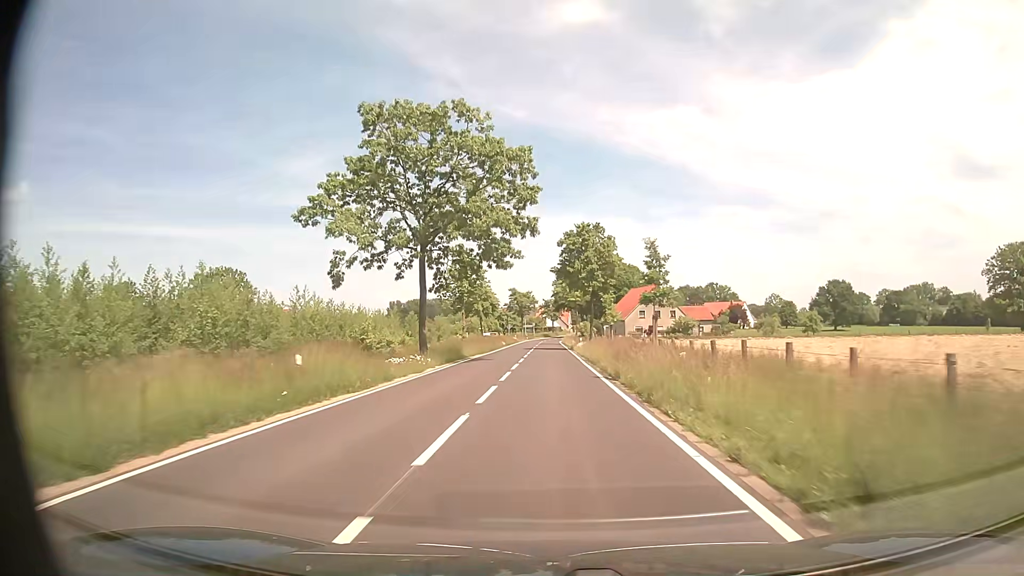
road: tertiary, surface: asphalt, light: Day
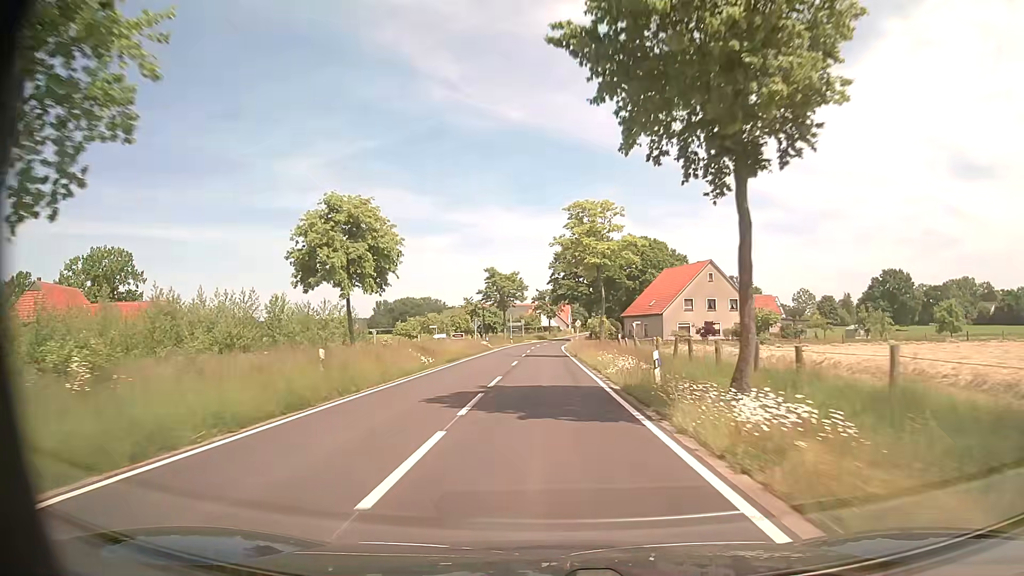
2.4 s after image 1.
(+0.3, +43.9) m; 0°
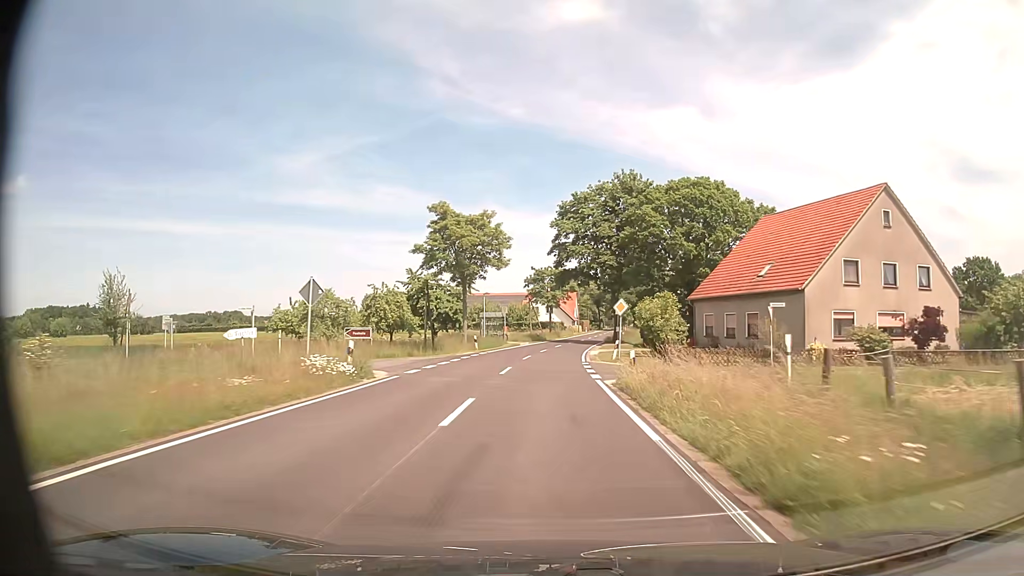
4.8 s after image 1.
(0.0, +43.9) m; 0°
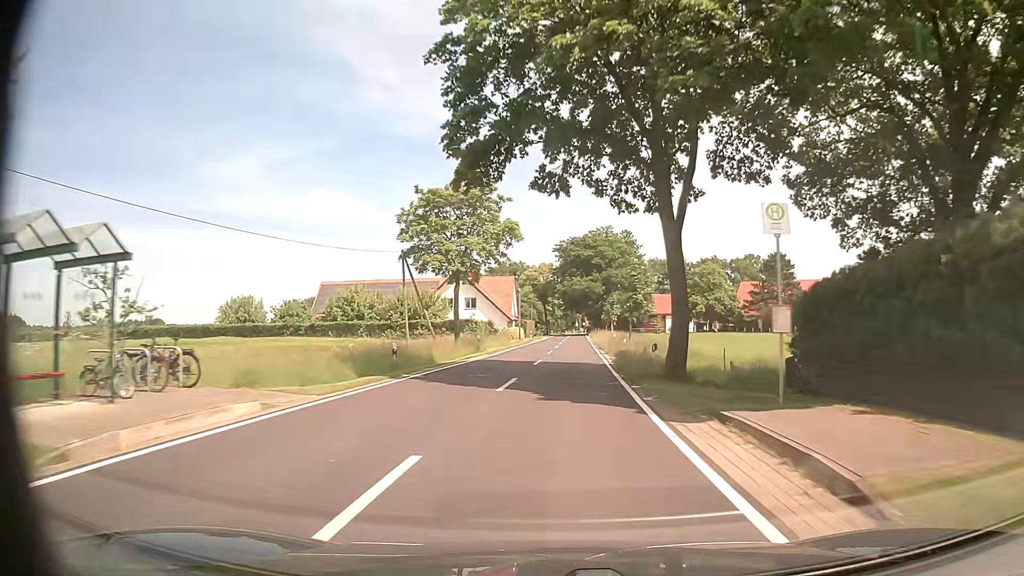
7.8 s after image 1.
(+1.9, +54.7) m; +5°
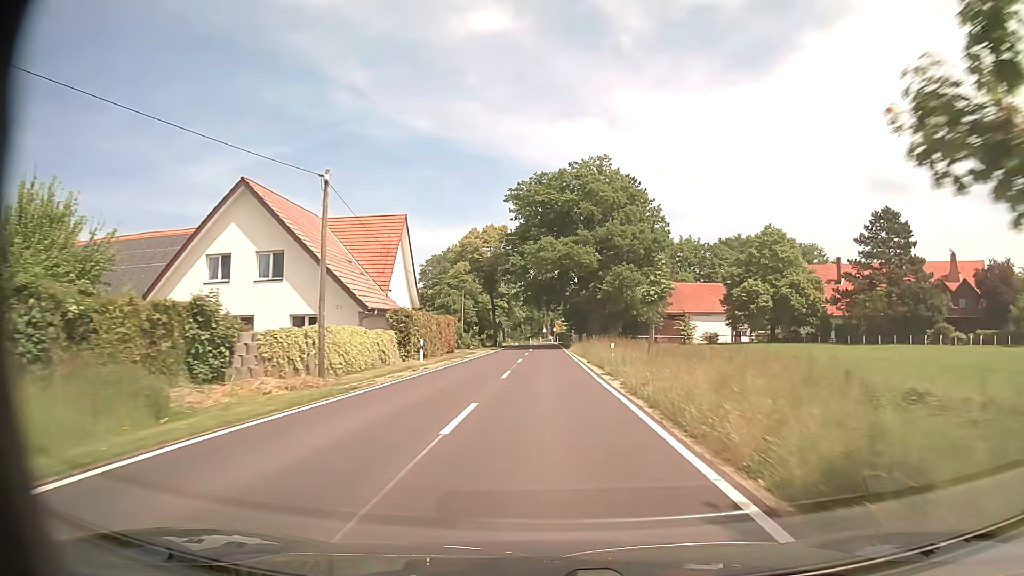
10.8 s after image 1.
(+2.2, +54.3) m; +3°
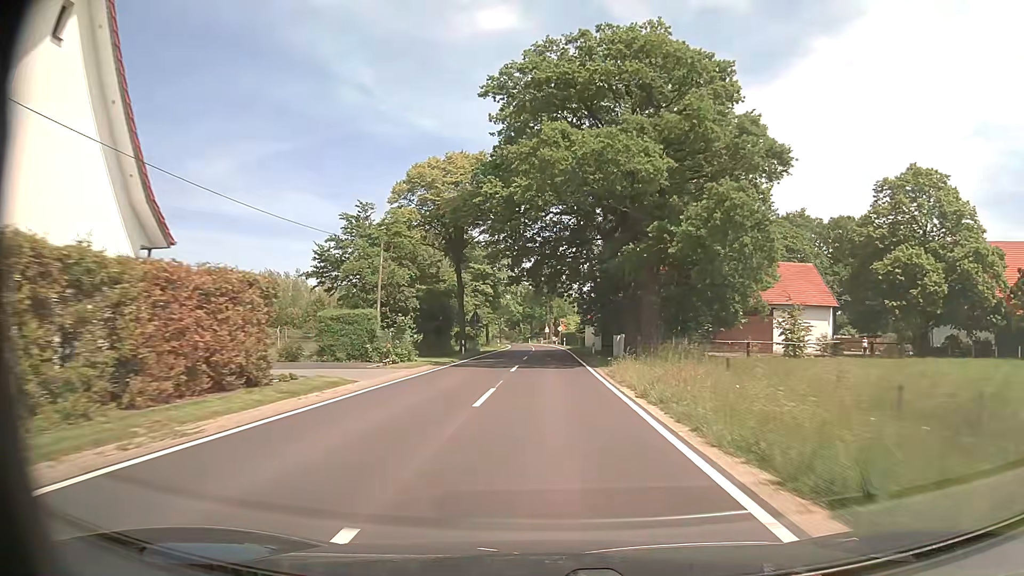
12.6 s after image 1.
(-0.1, +32.7) m; 0°
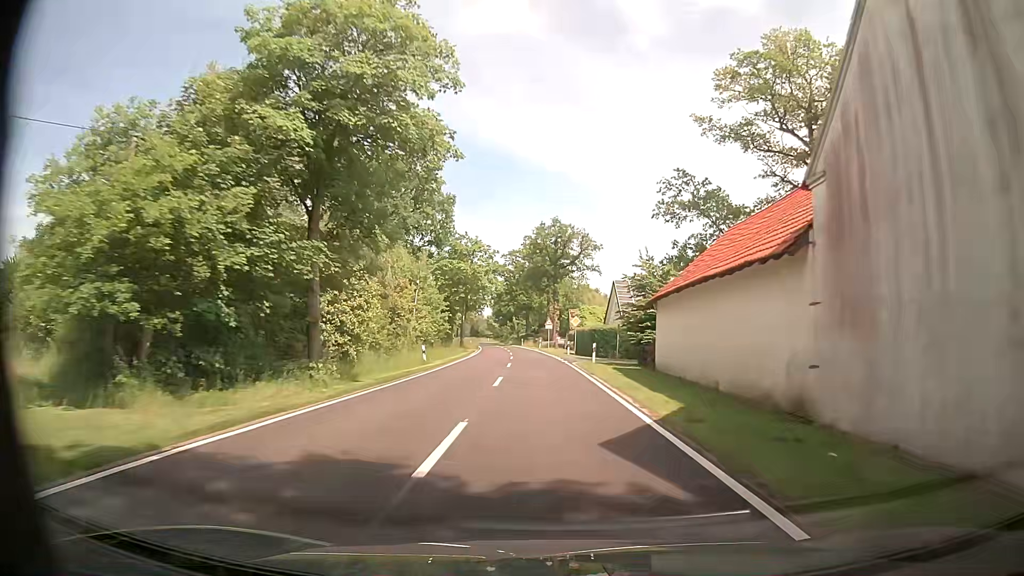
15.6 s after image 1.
(-0.1, +54.5) m; -1°
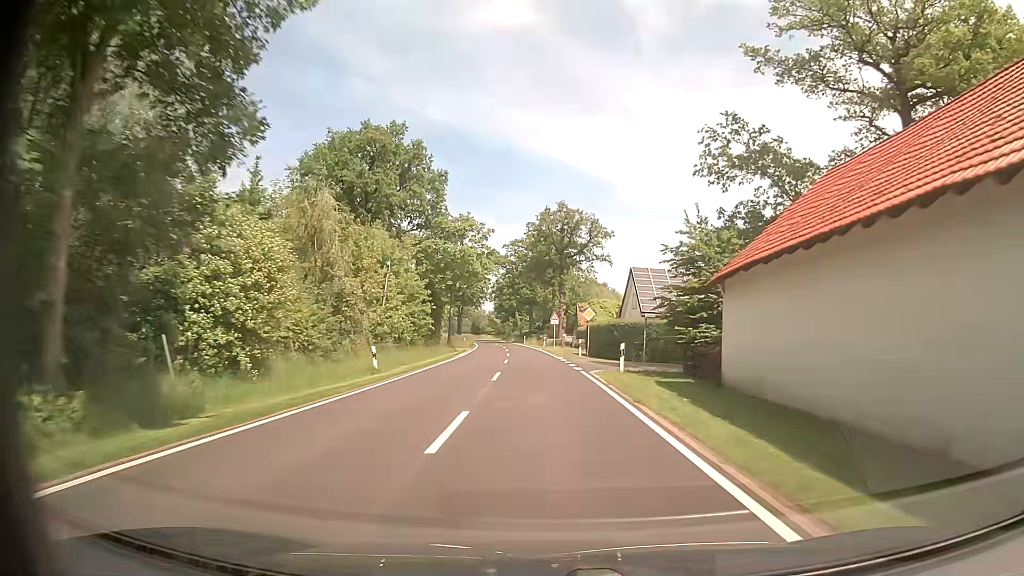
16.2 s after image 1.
(+0.1, +10.9) m; 0°
(0, +10) (0, +20) (-1, +30) (-1, +40) (-2, +50) (-3, +60) (-3, +70) (-4, +80) (-5, +90) (-7, +100) m
